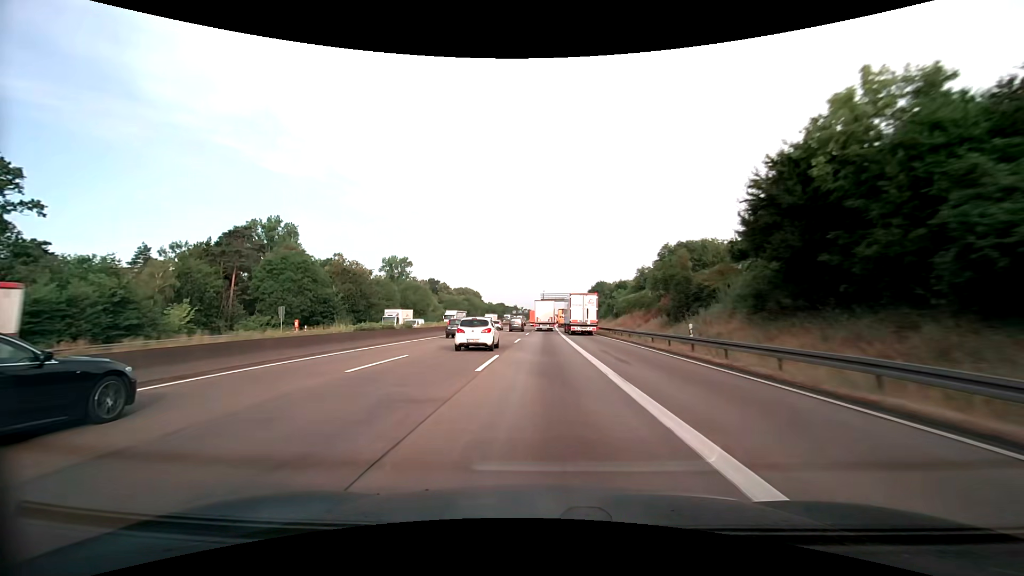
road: motorway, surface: asphalt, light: Day
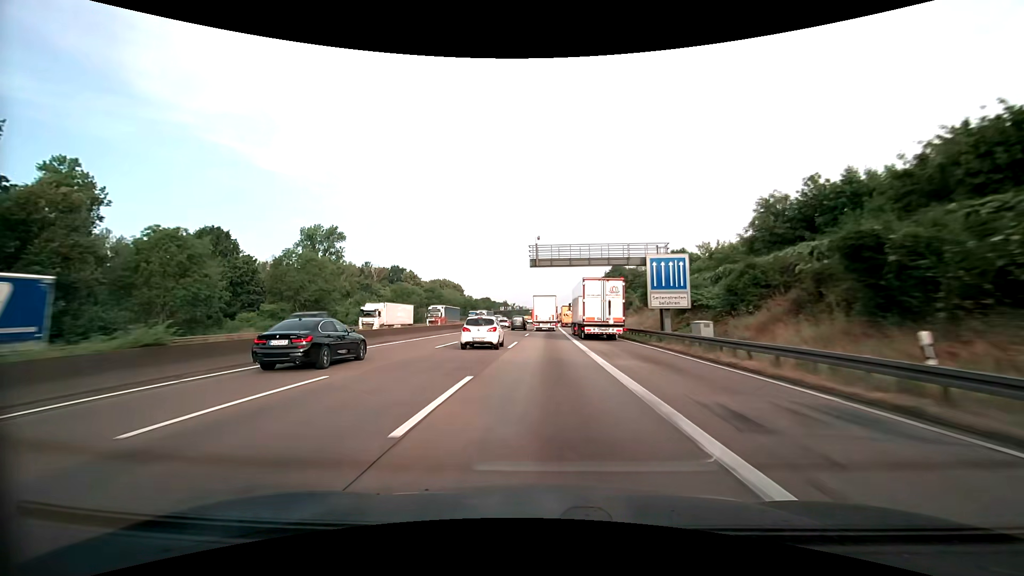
(+0.2, +61.3) m; +1°
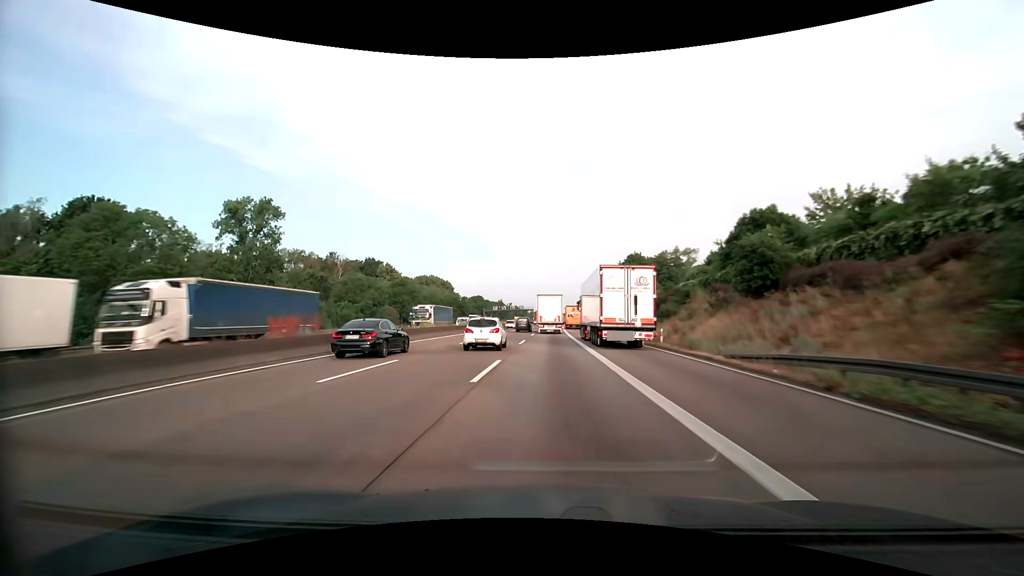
(0.0, +30.9) m; 0°
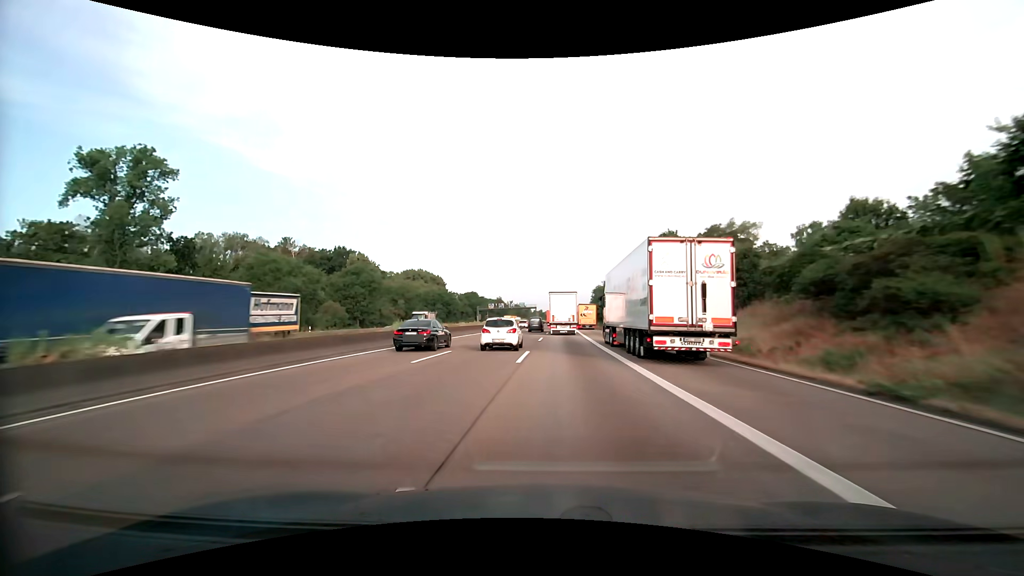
(-0.2, +30.9) m; 0°
